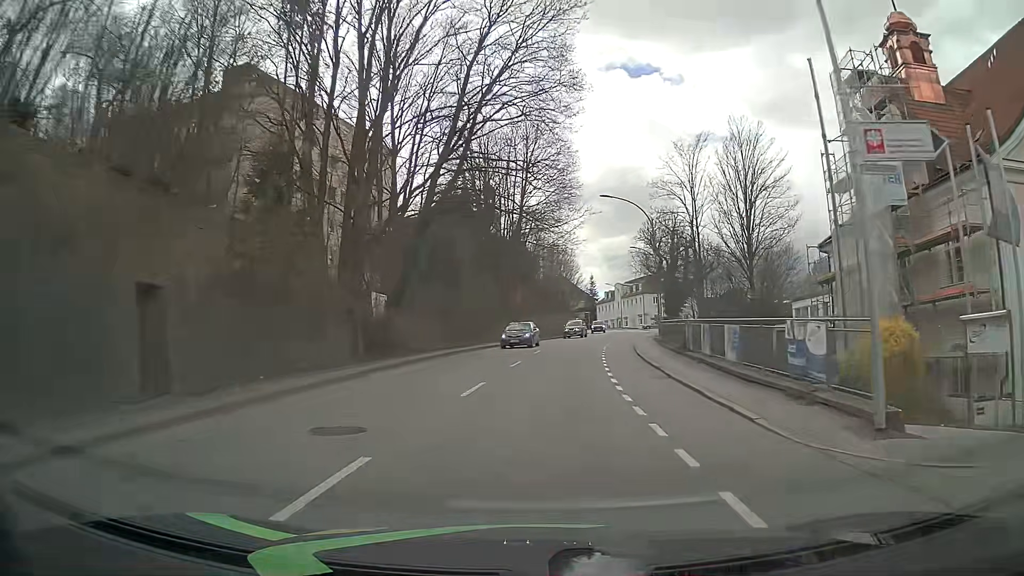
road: tertiary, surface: asphalt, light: Day
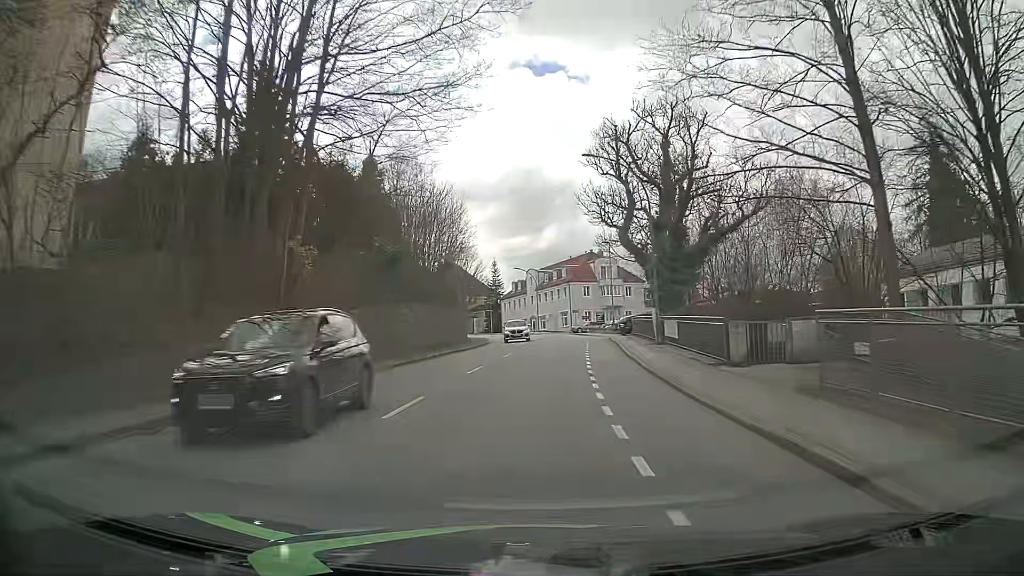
(+2.8, +38.8) m; +8°
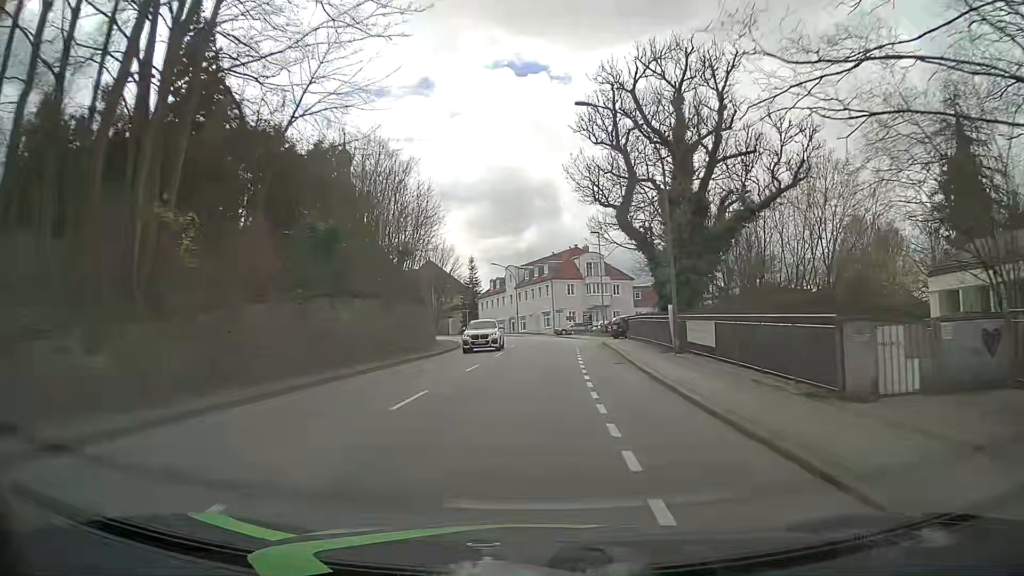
(+0.2, +7.8) m; +2°
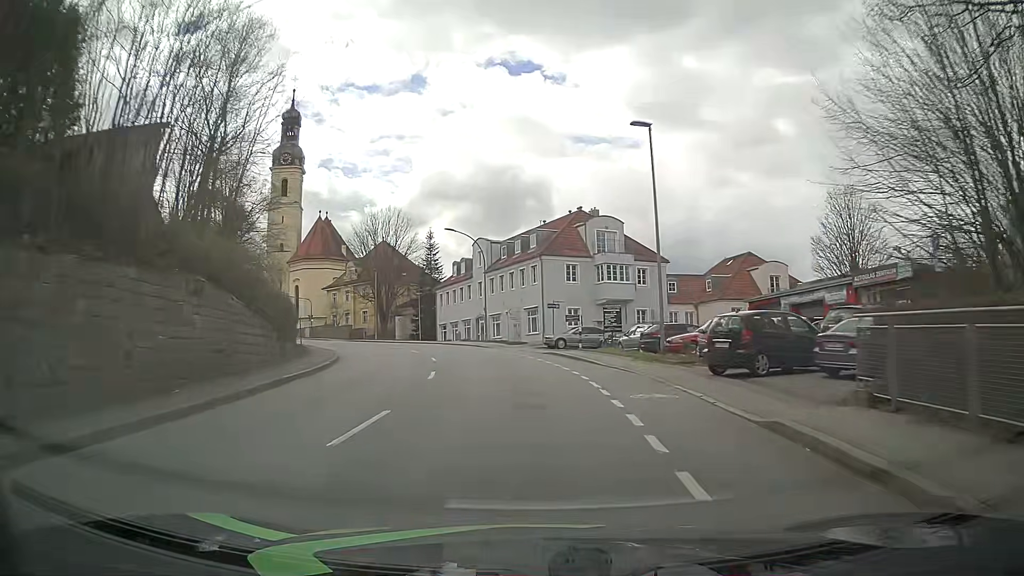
(+0.8, +31.2) m; +1°
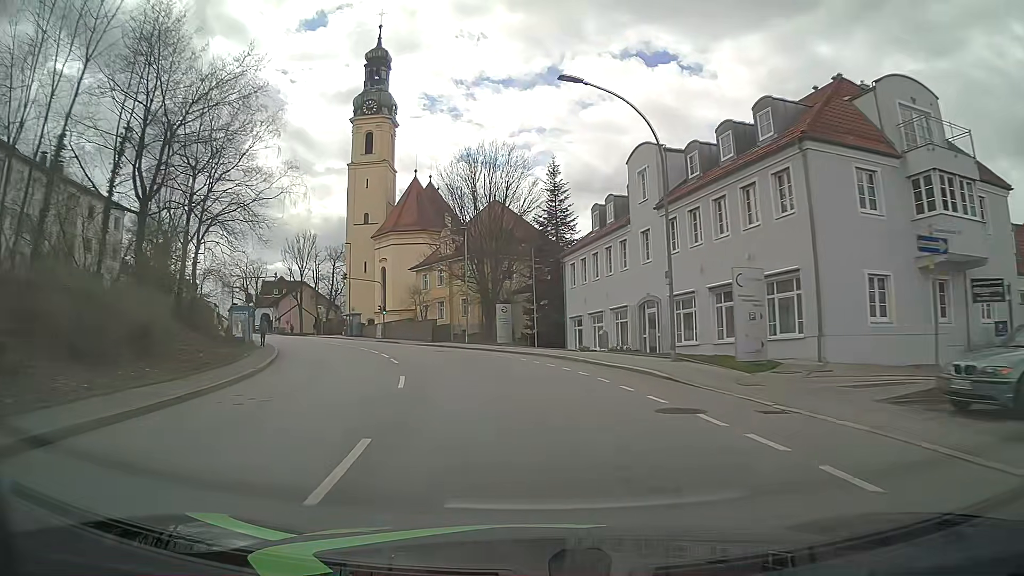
(-3.1, +31.3) m; -13°
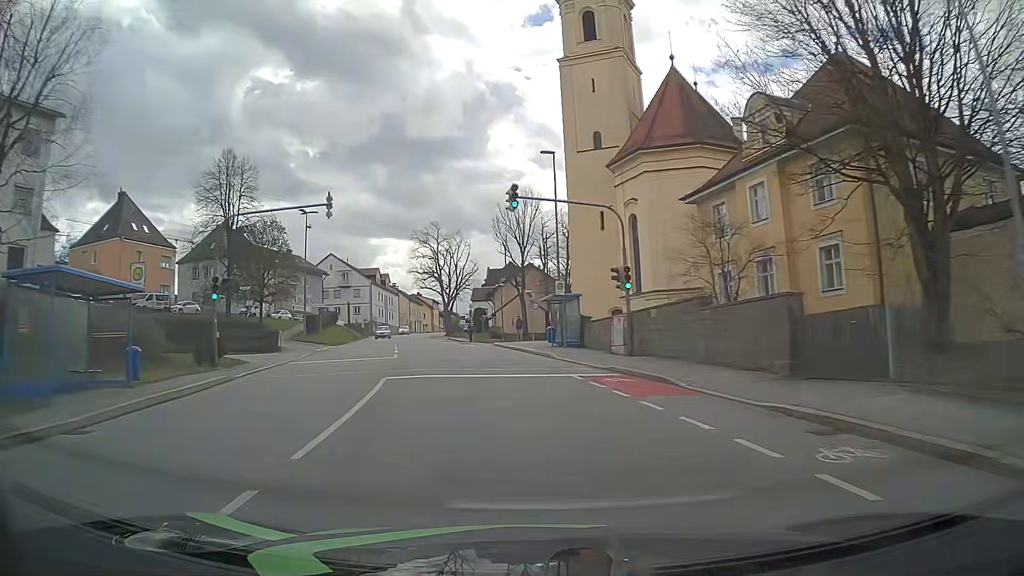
(-7.3, +39.0) m; -22°
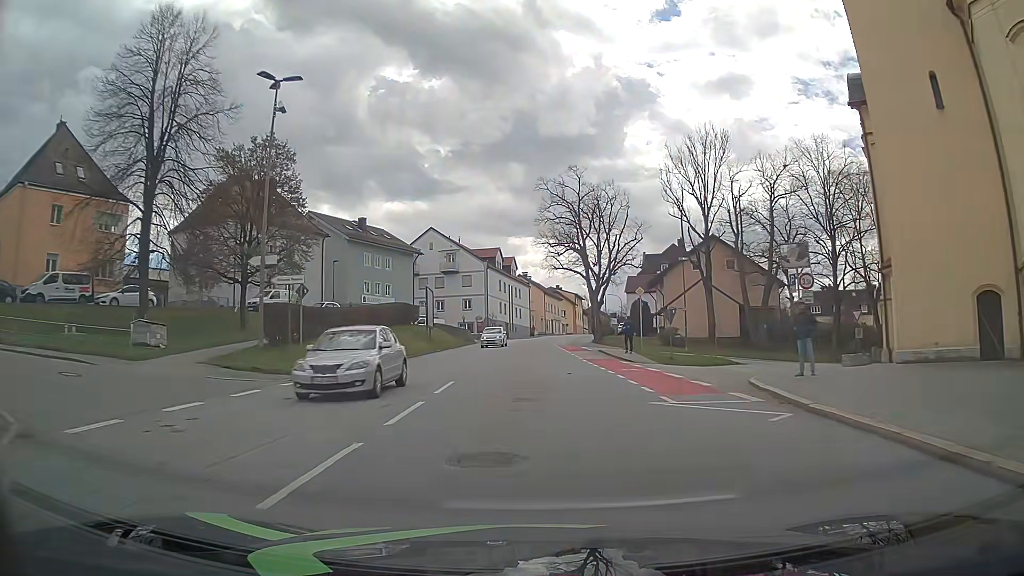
(-4.2, +32.3) m; -12°
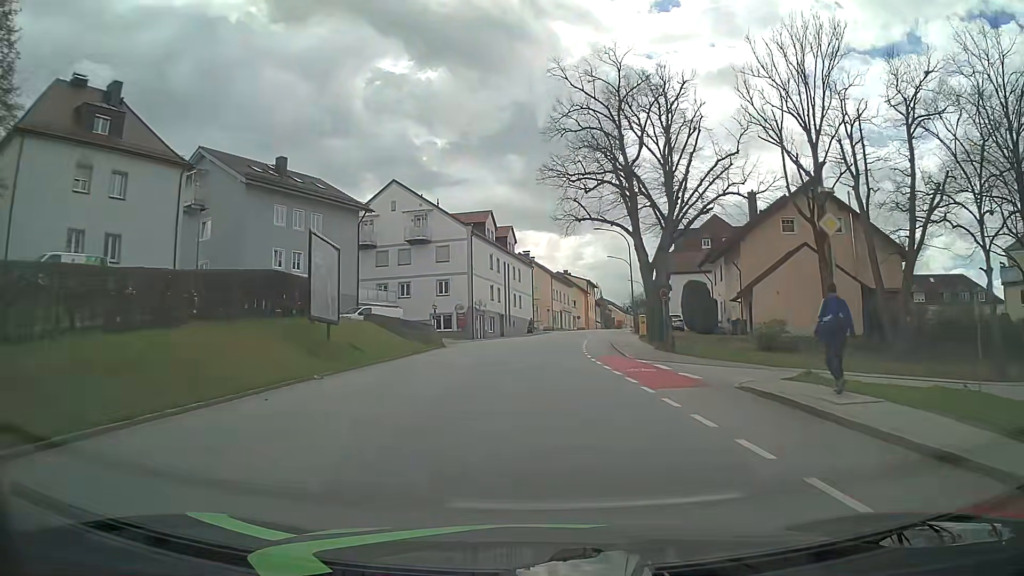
(-0.4, +25.5) m; -1°
